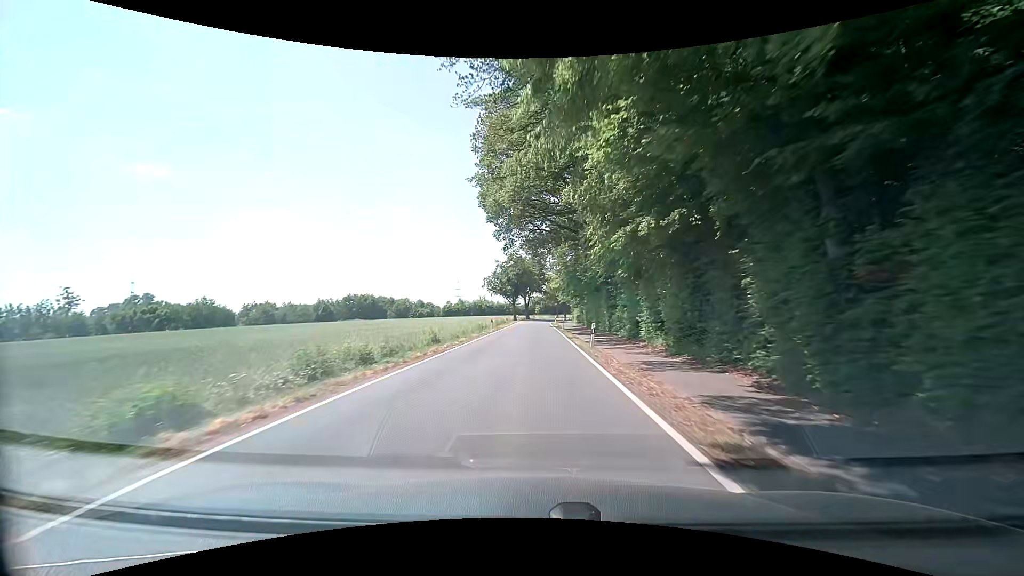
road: secondary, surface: asphalt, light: Day
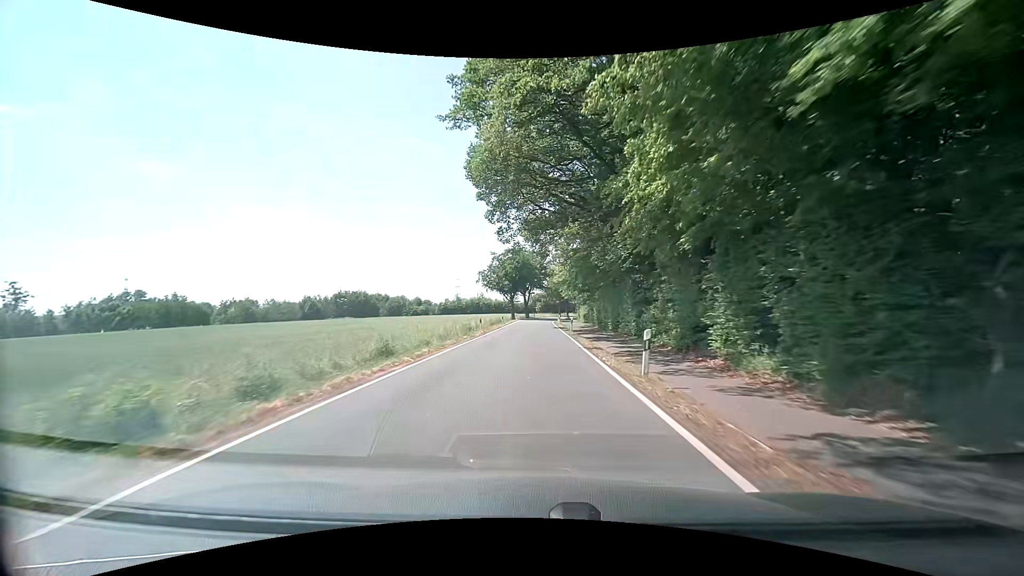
(0.0, +9.9) m; 0°
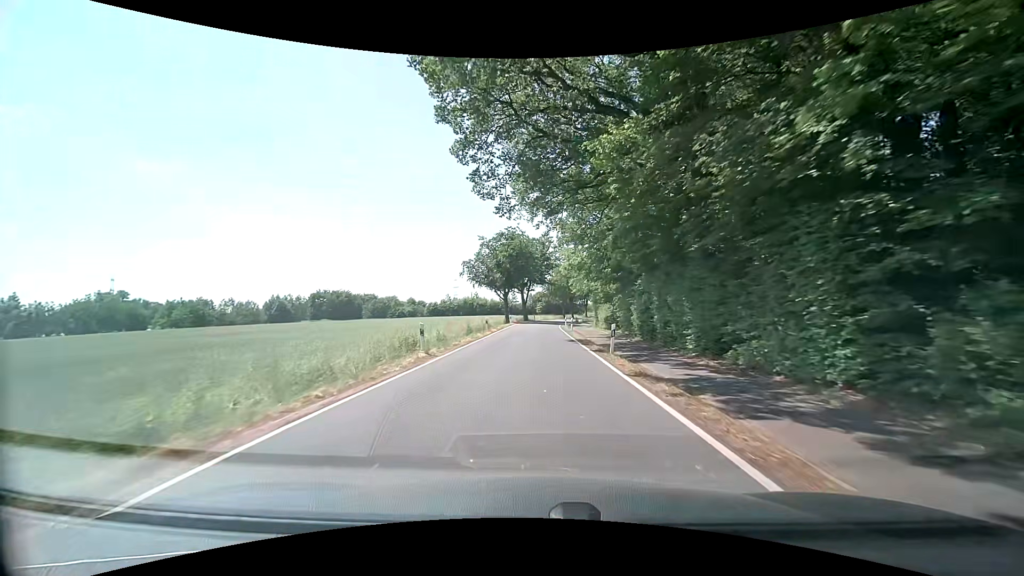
(+0.2, +18.9) m; +1°
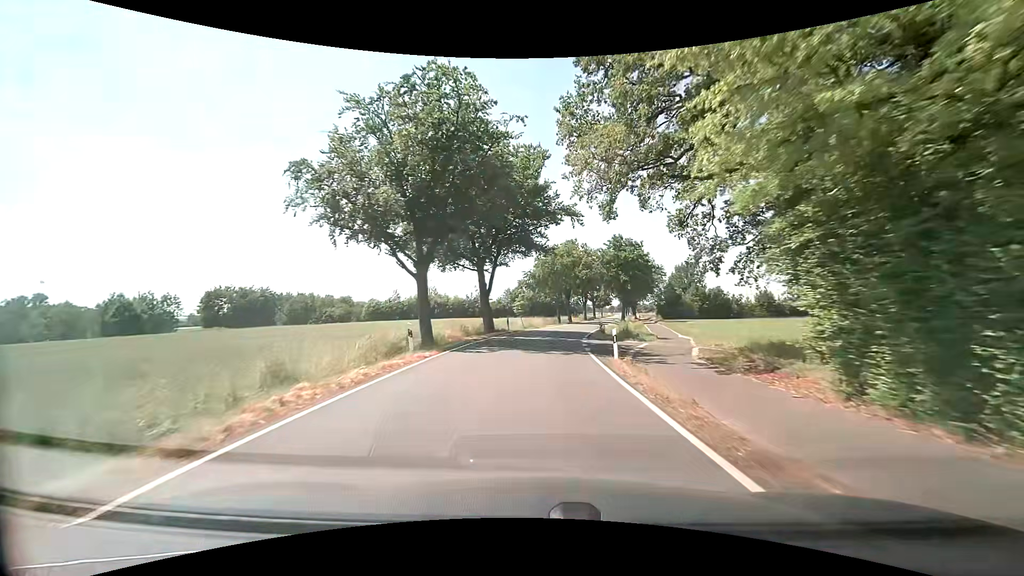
(-0.5, +43.8) m; +1°
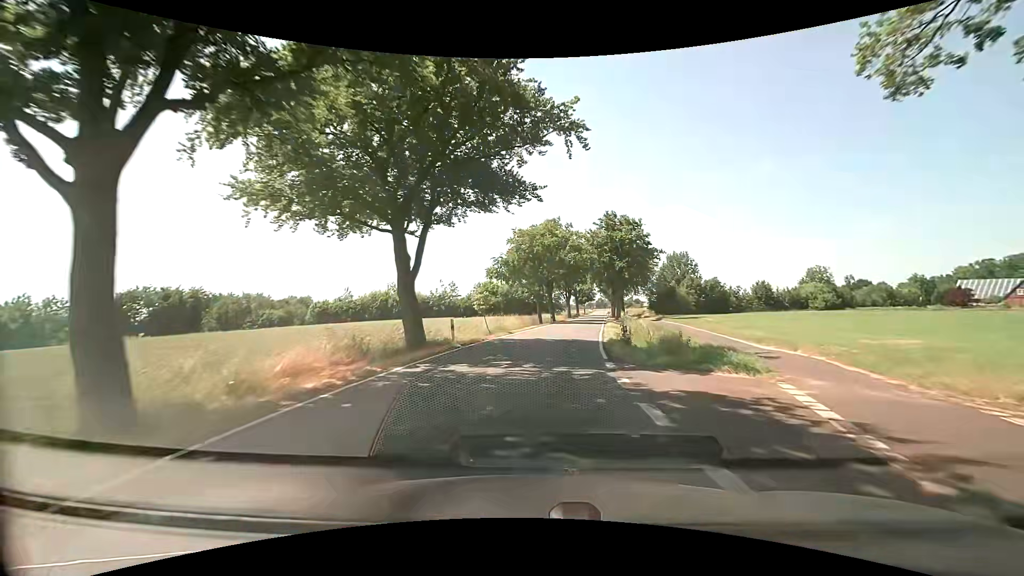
(+0.5, +16.7) m; +2°
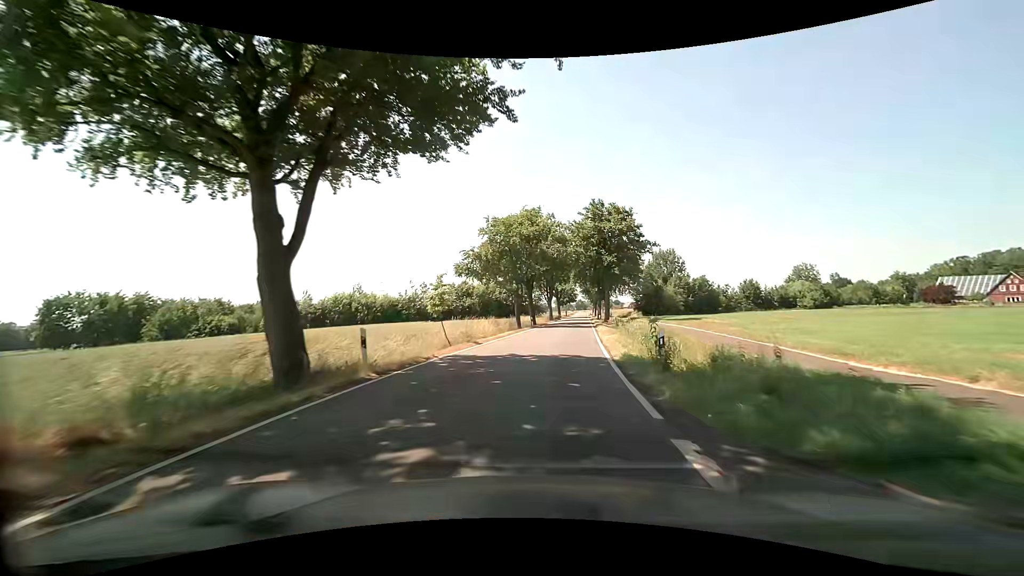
(+0.2, +8.3) m; +2°
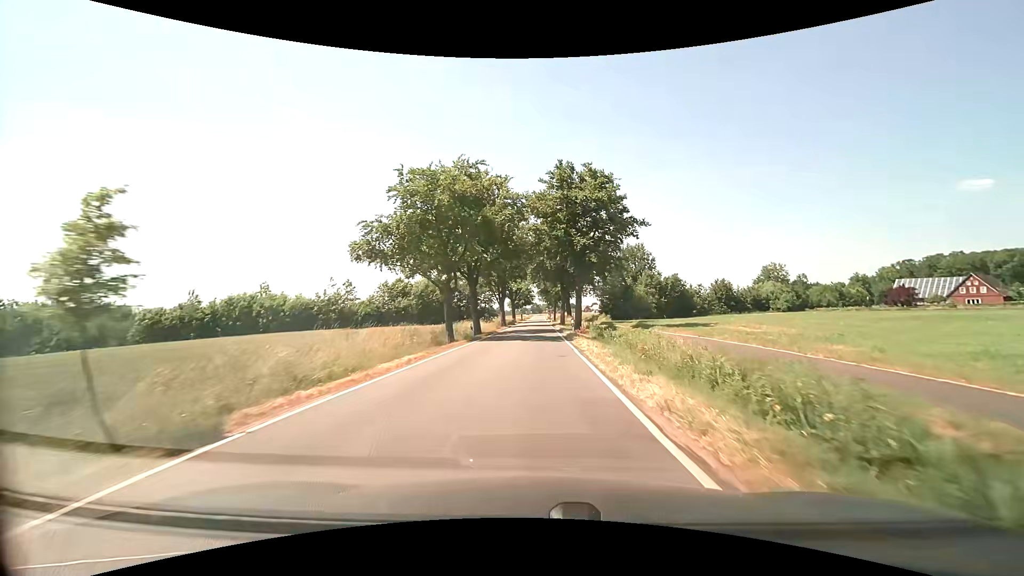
(+0.9, +16.7) m; +6°
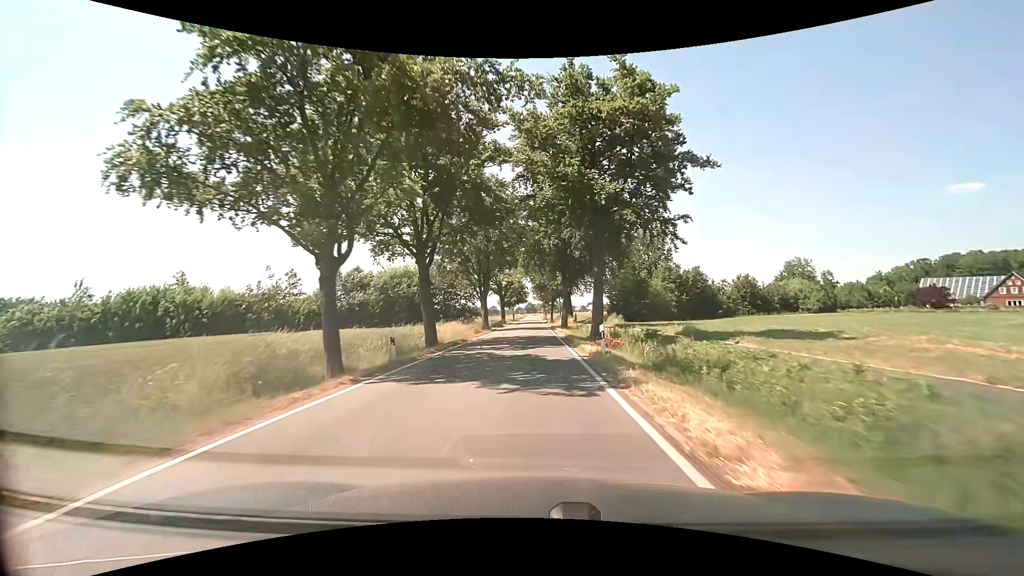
(+0.2, +17.2) m; +1°
(0, +10) (0, +20) (0, +30) (0, +40) (0, +50) (0, +60) (0, +70) (0, +80) (0, +90) (0, +100) m
